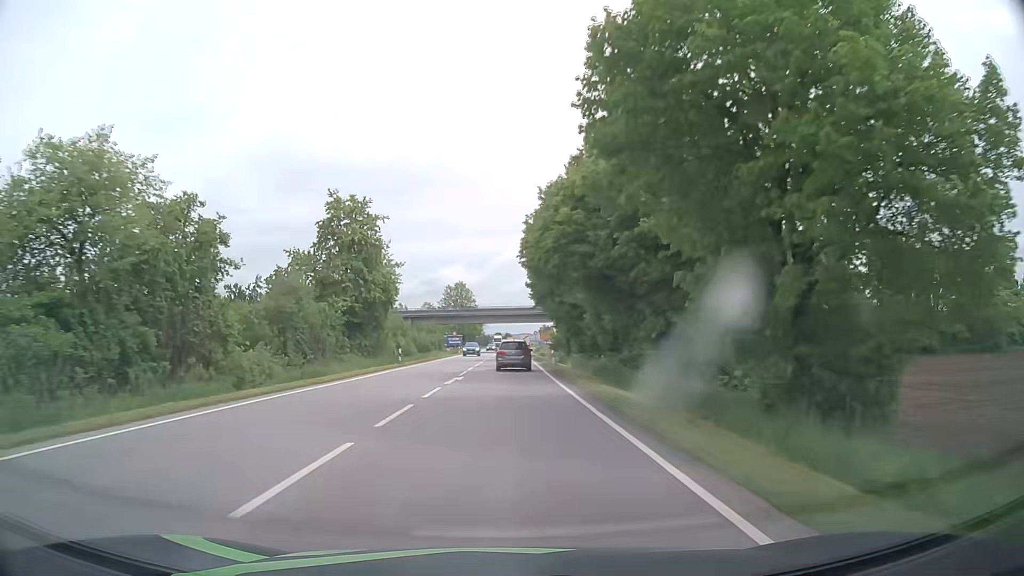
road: primary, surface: asphalt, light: Day
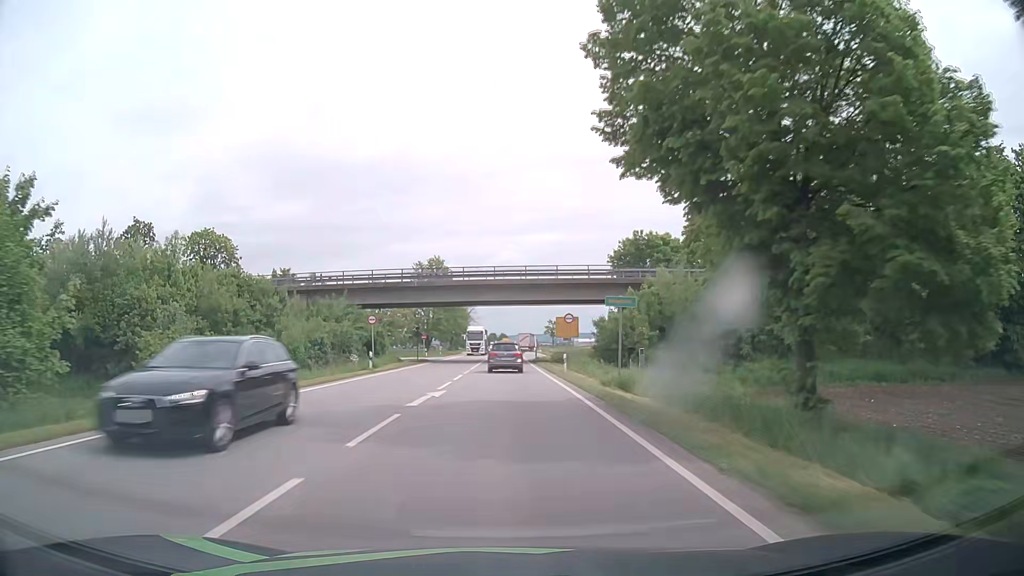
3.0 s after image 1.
(+0.2, +56.6) m; 0°
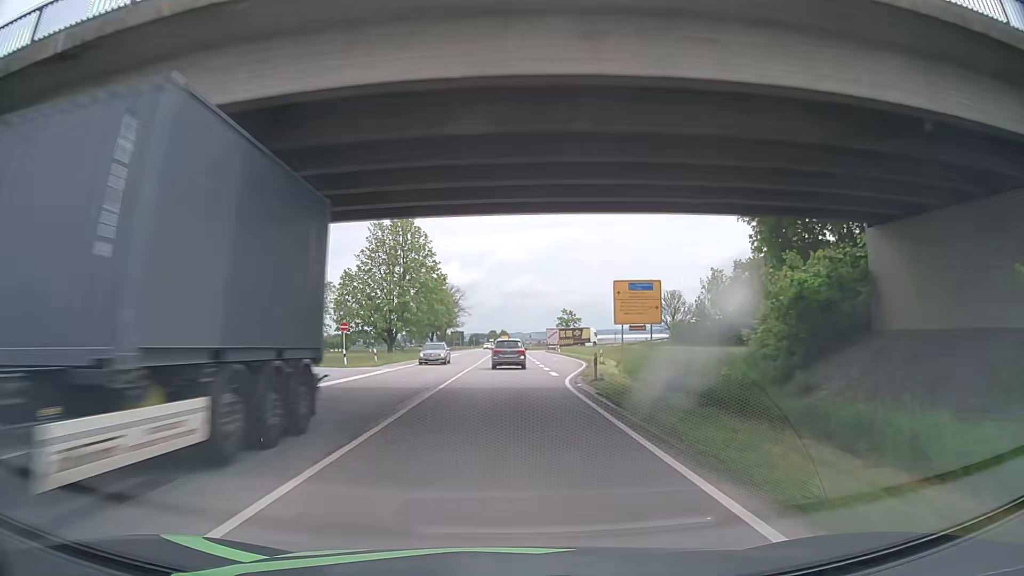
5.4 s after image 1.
(+0.5, +44.5) m; +1°
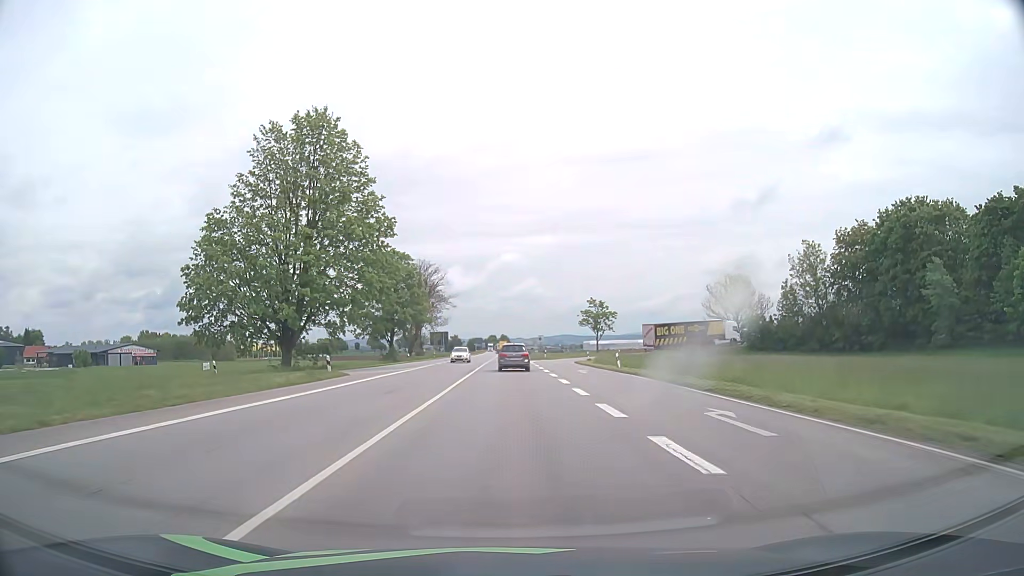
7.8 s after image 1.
(-0.2, +44.8) m; 0°
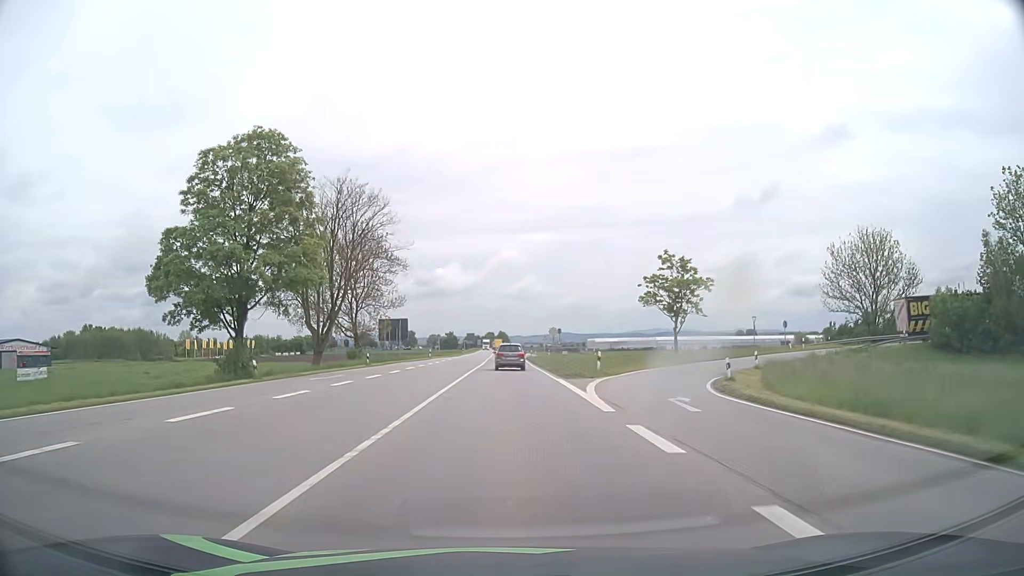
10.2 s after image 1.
(+0.1, +46.5) m; 0°
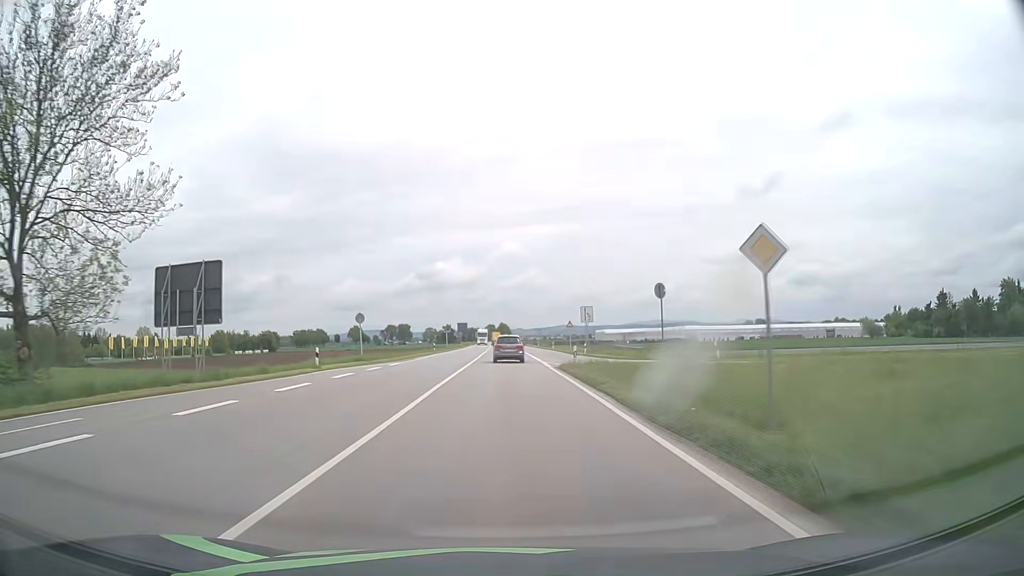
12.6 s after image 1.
(0.0, +47.5) m; 0°
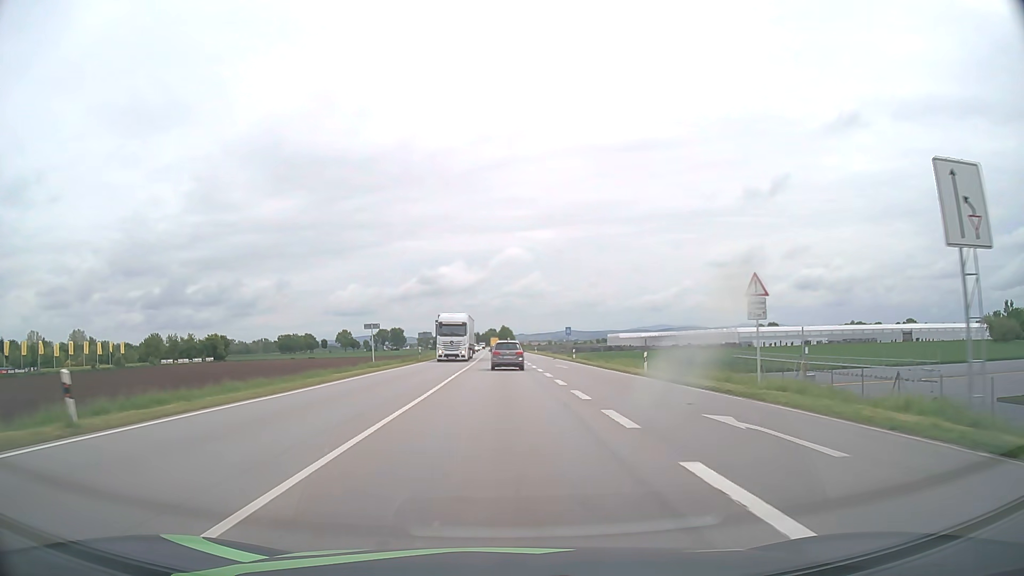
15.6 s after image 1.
(-0.1, +58.1) m; 0°
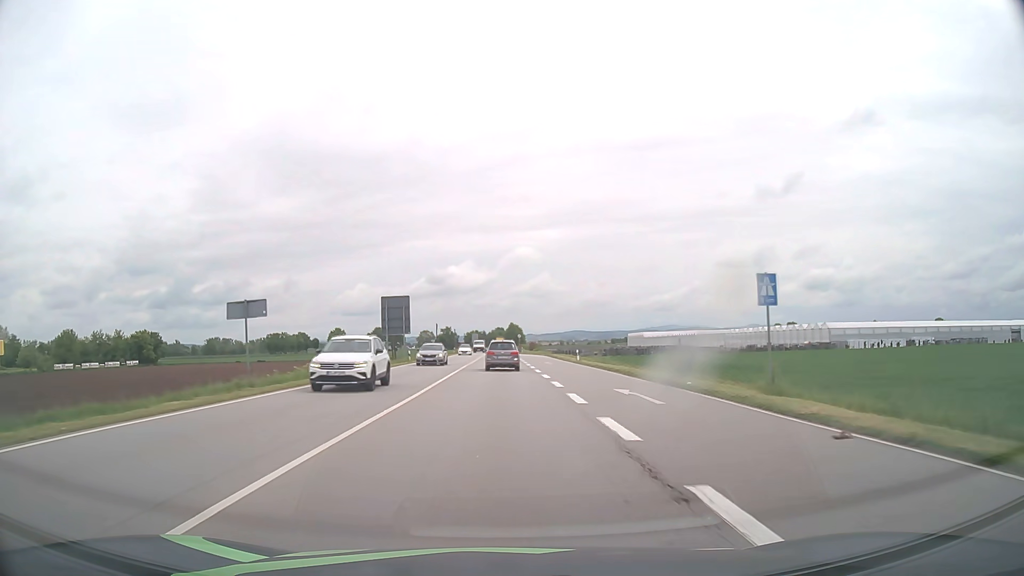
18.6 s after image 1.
(-0.2, +55.8) m; -1°
(0, +10) (0, +20) (0, +30) (0, +40) (0, +50) (-1, +60) (-1, +70) (-1, +80) (-1, +90) (-1, +100) m
